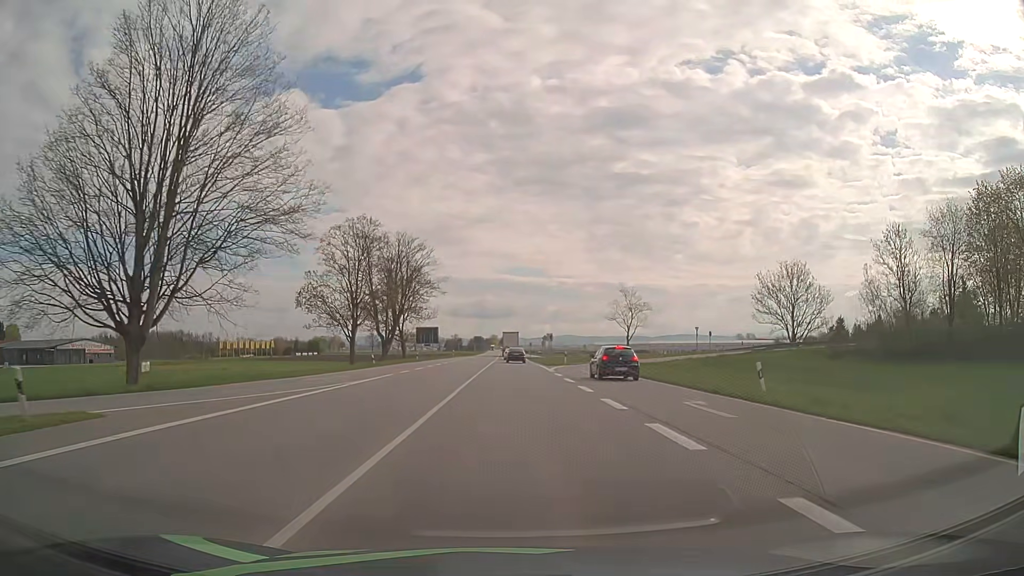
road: primary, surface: asphalt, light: Day
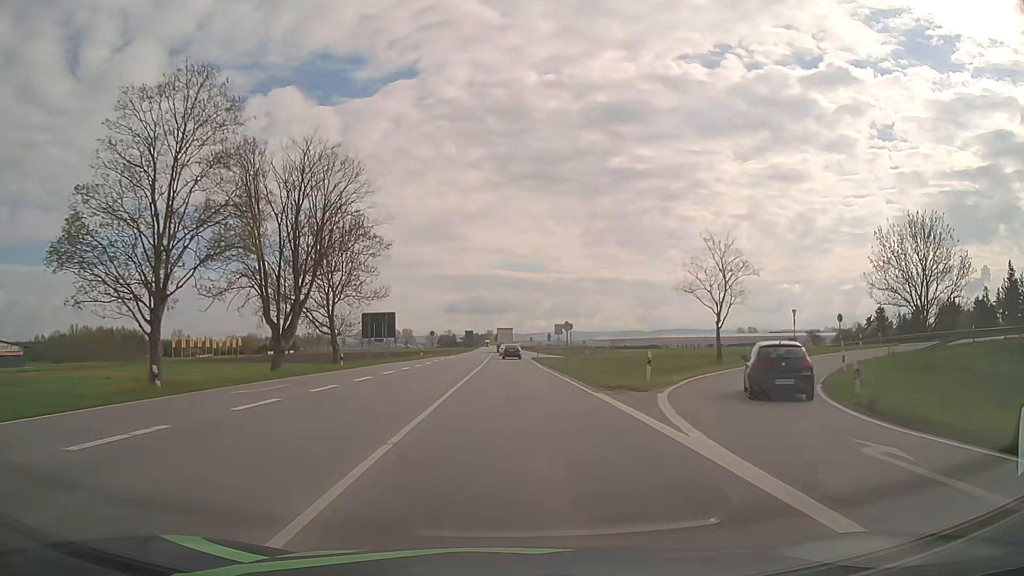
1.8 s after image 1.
(+0.2, +34.0) m; +1°
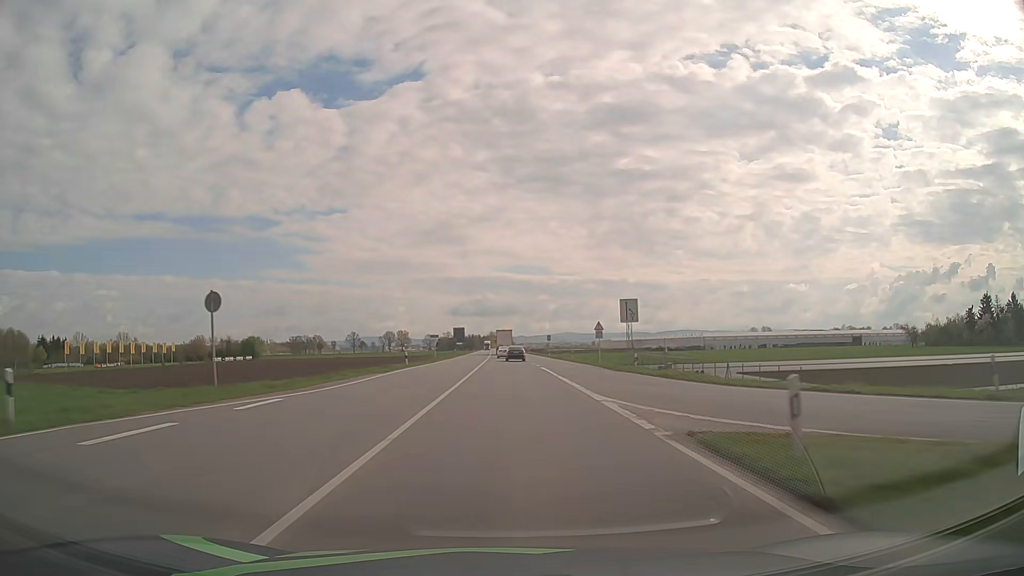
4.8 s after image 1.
(-0.2, +59.6) m; -1°
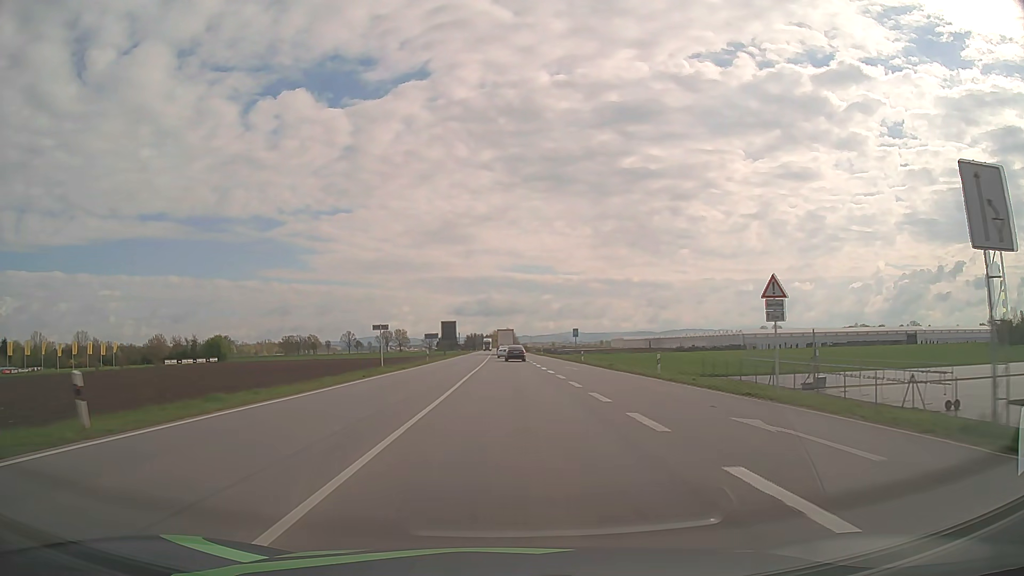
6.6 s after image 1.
(0.0, +37.1) m; 0°
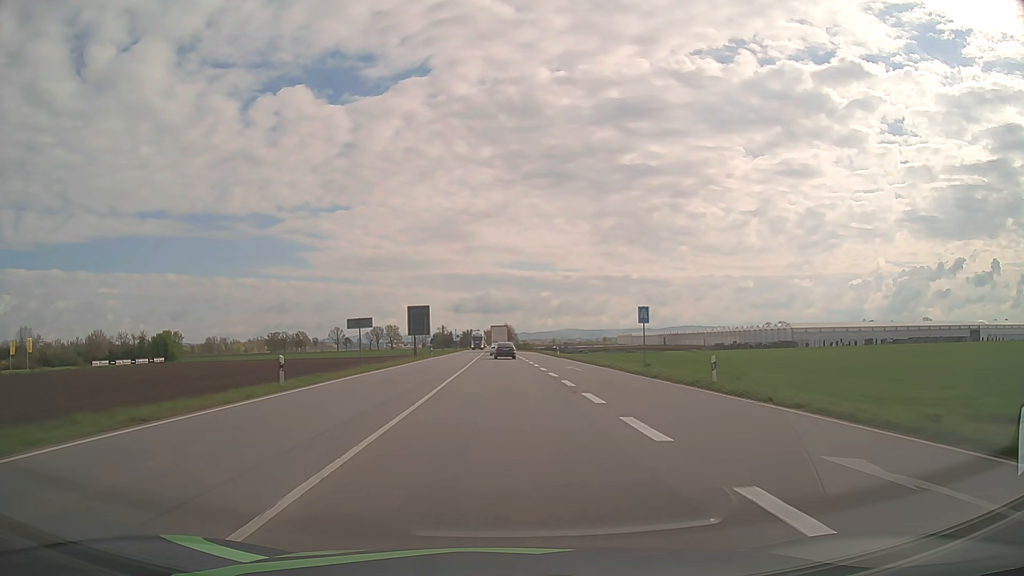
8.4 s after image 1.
(+0.1, +37.7) m; 0°
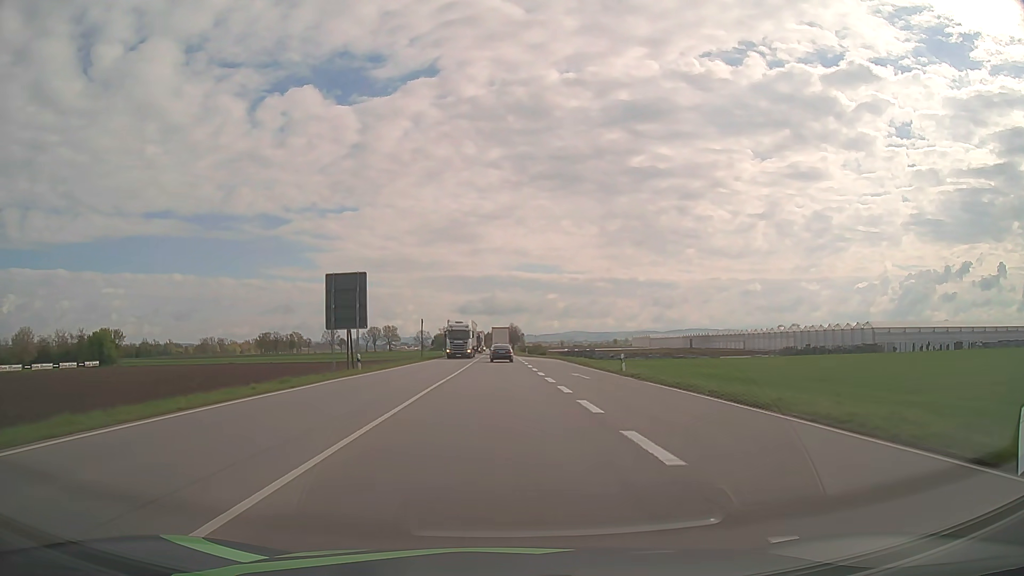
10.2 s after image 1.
(-0.1, +38.0) m; 0°
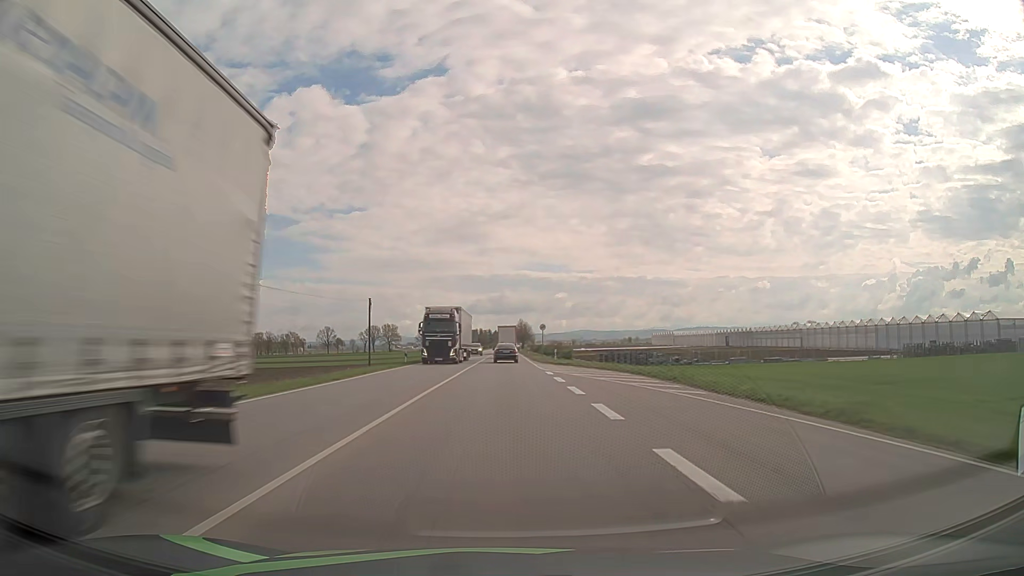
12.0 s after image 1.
(-0.2, +38.2) m; -1°
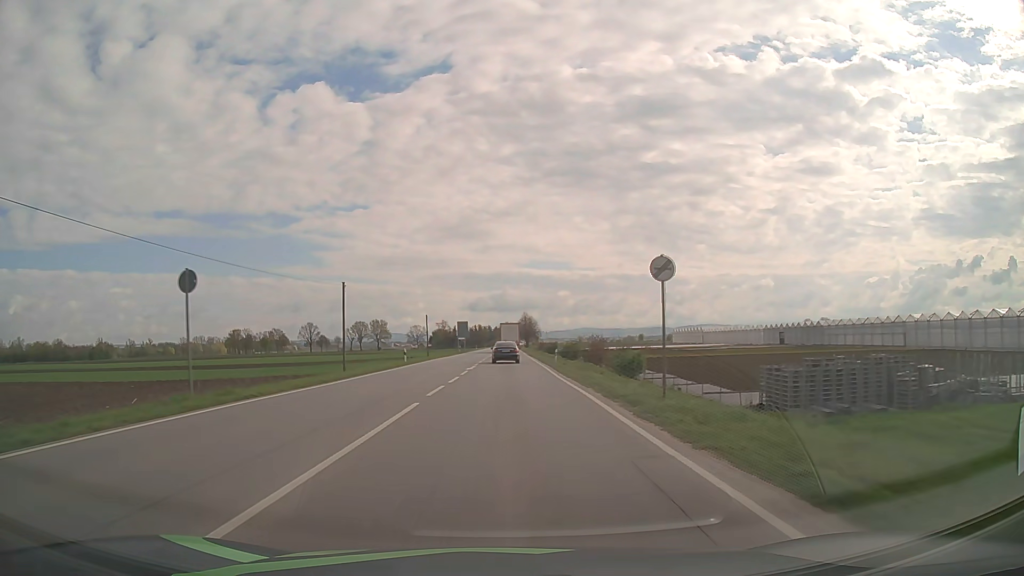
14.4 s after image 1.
(-0.1, +50.4) m; 0°
(0, +10) (0, +20) (0, +30) (0, +40) (0, +50) (0, +60) (0, +70) (0, +80) (0, +90) (0, +100) m
